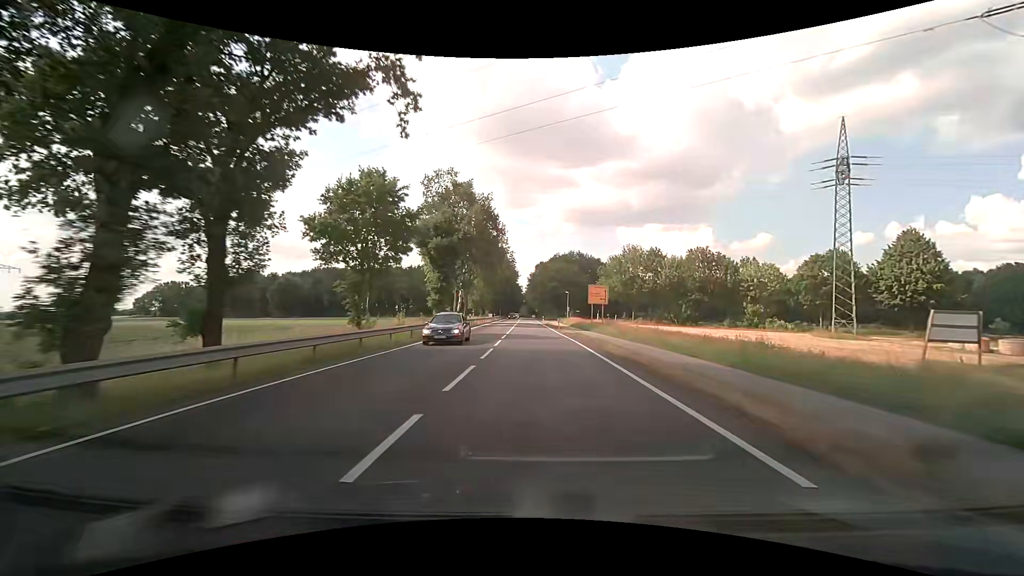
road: primary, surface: asphalt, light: Day
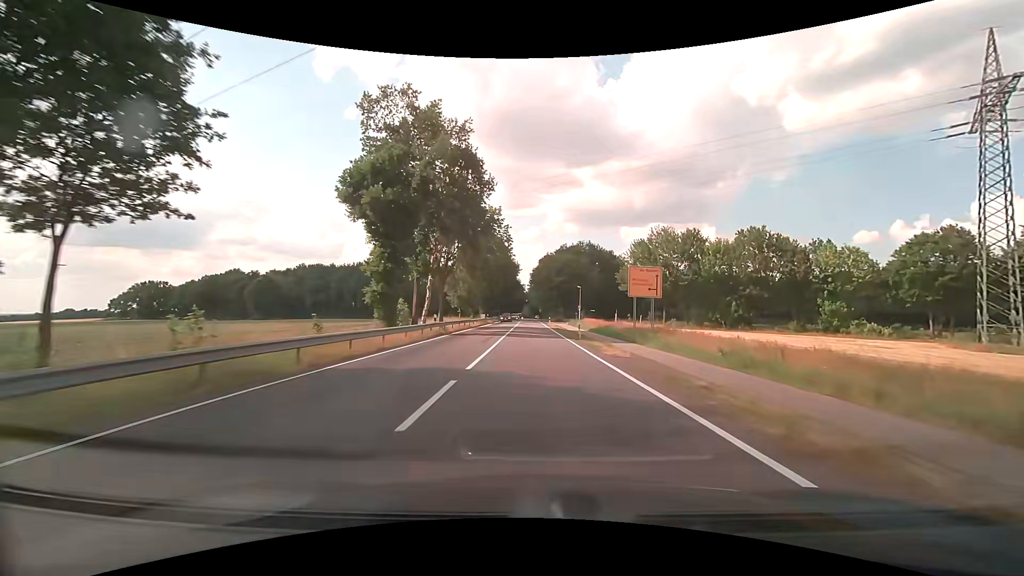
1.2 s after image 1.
(-0.1, +21.3) m; -1°
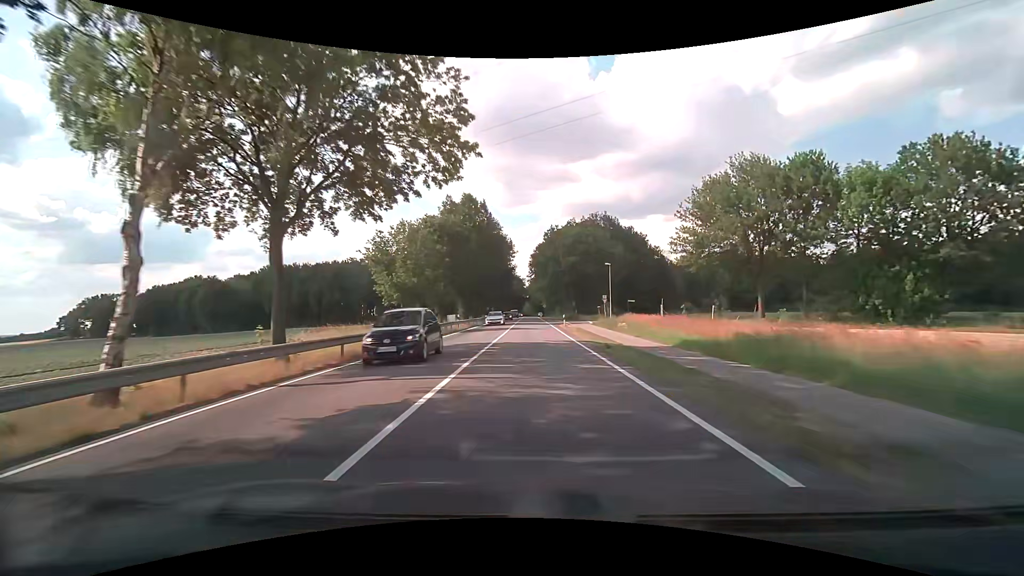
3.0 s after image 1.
(+0.1, +32.4) m; 0°
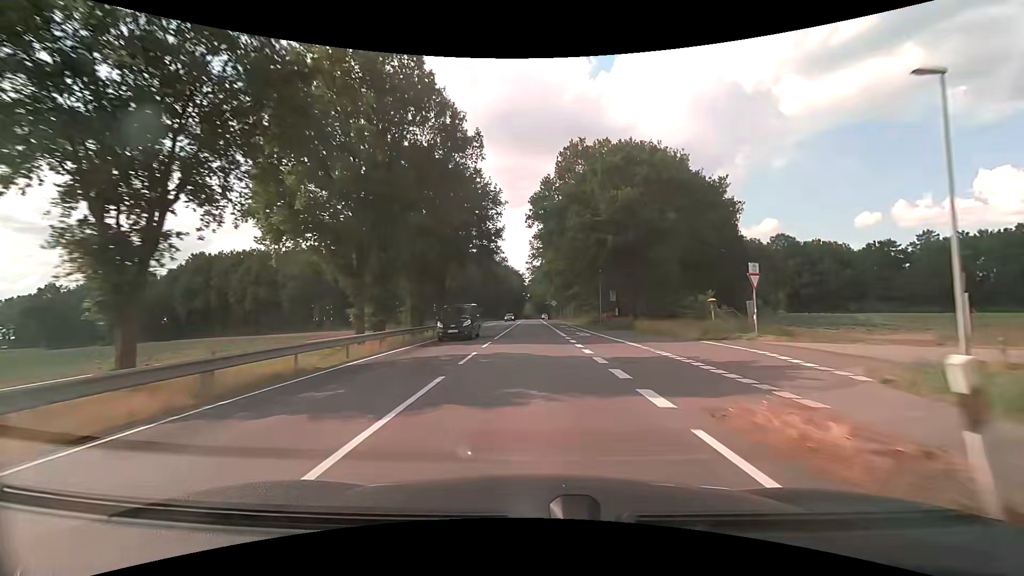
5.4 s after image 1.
(-0.2, +43.2) m; 0°
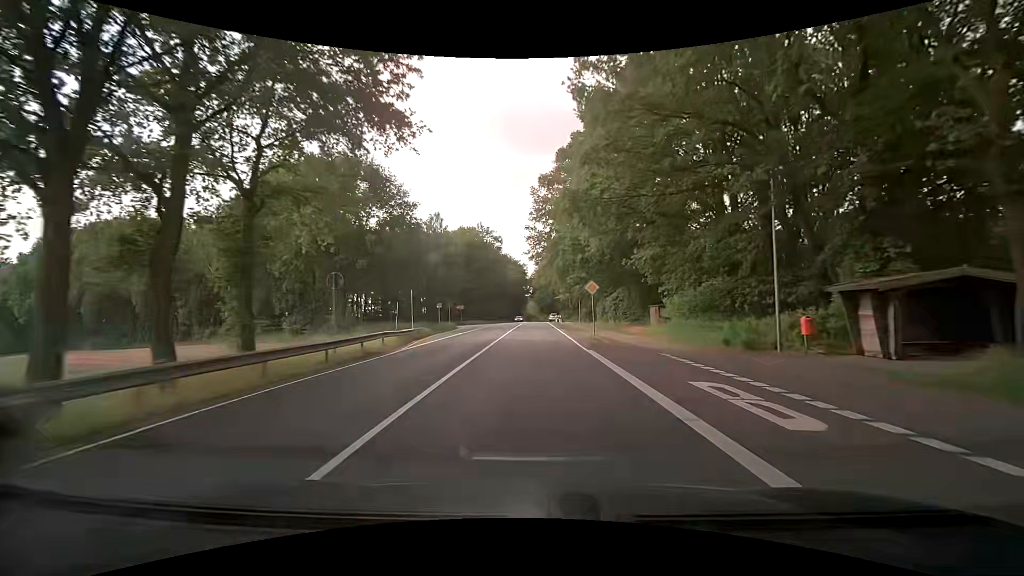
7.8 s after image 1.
(-0.2, +42.0) m; 0°
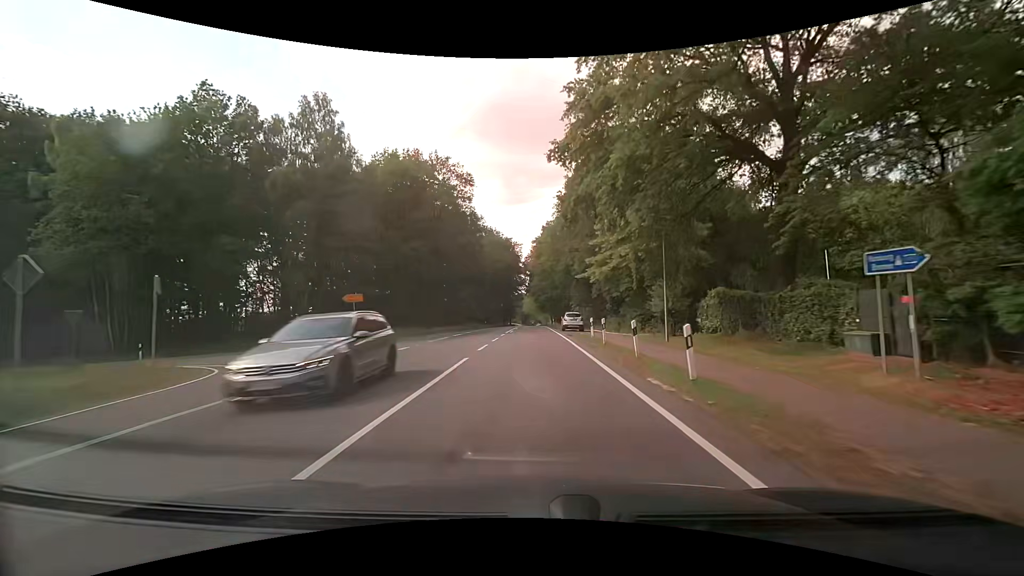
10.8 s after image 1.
(-0.4, +52.0) m; 0°
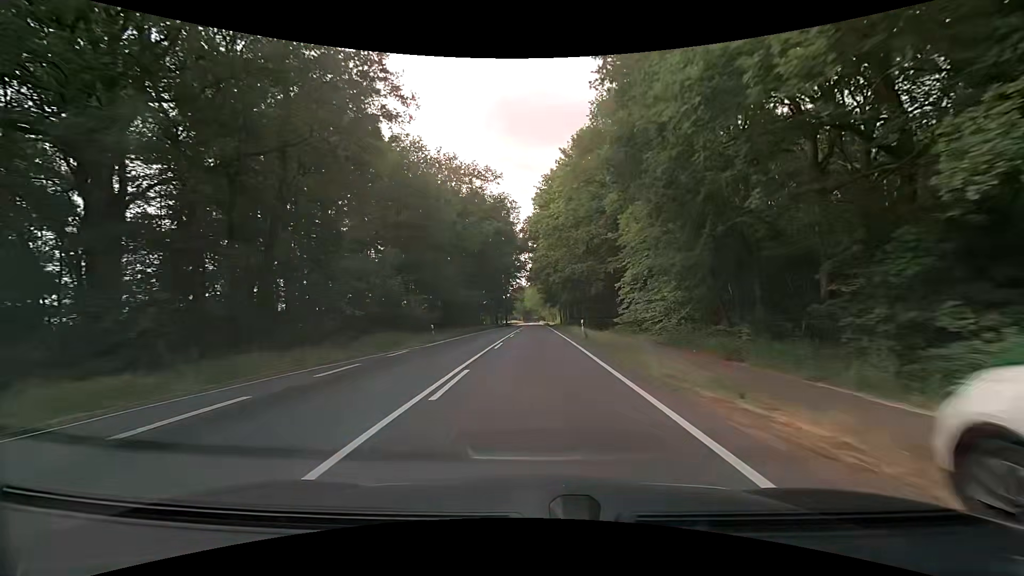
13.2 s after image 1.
(-0.1, +42.0) m; 0°
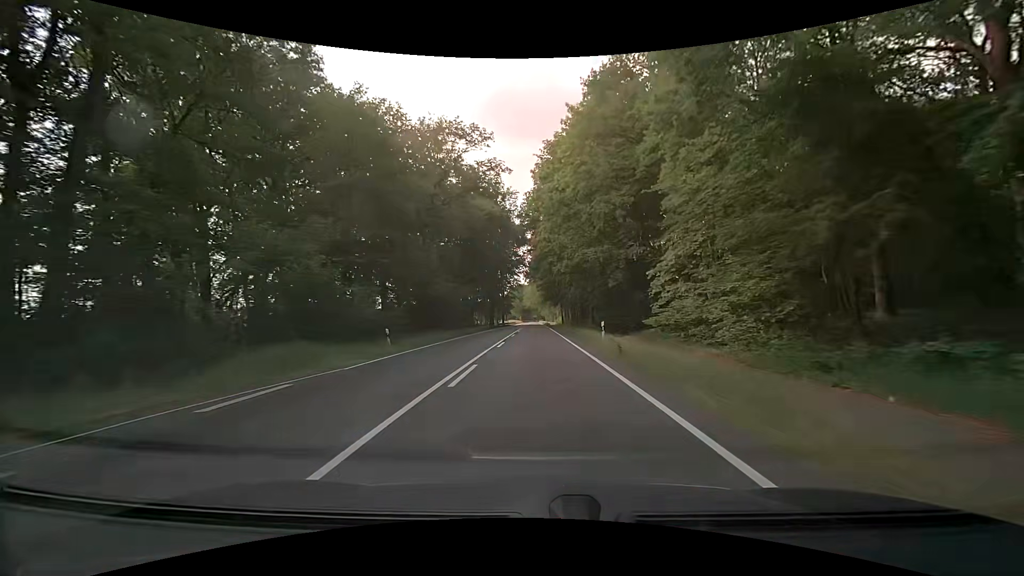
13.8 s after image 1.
(0.0, +10.6) m; 0°
(0, +10) (0, +20) (0, +30) (0, +40) (0, +50) (0, +60) (0, +70) (0, +80) (0, +90) (0, +100) m
